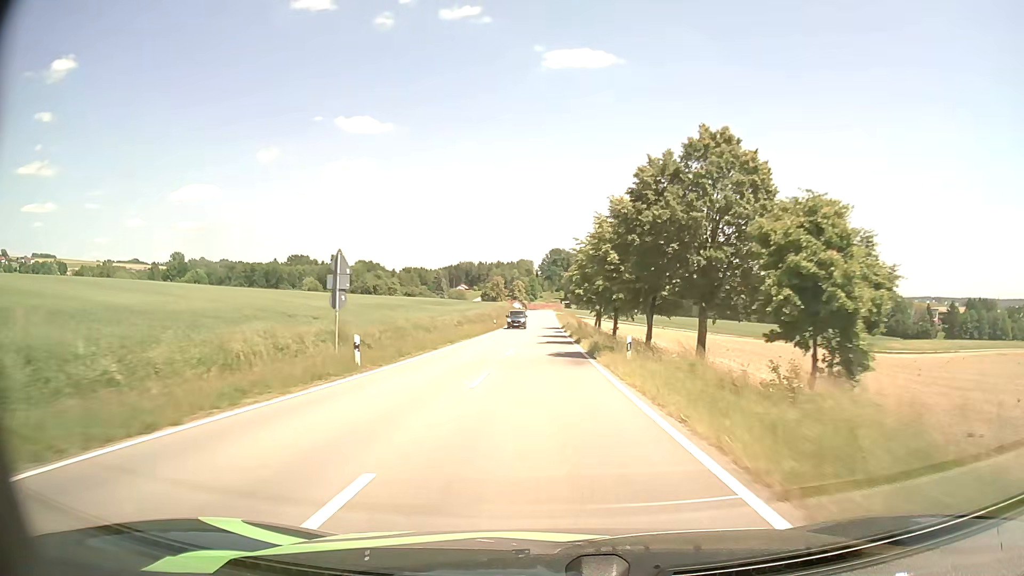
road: tertiary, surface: asphalt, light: Day
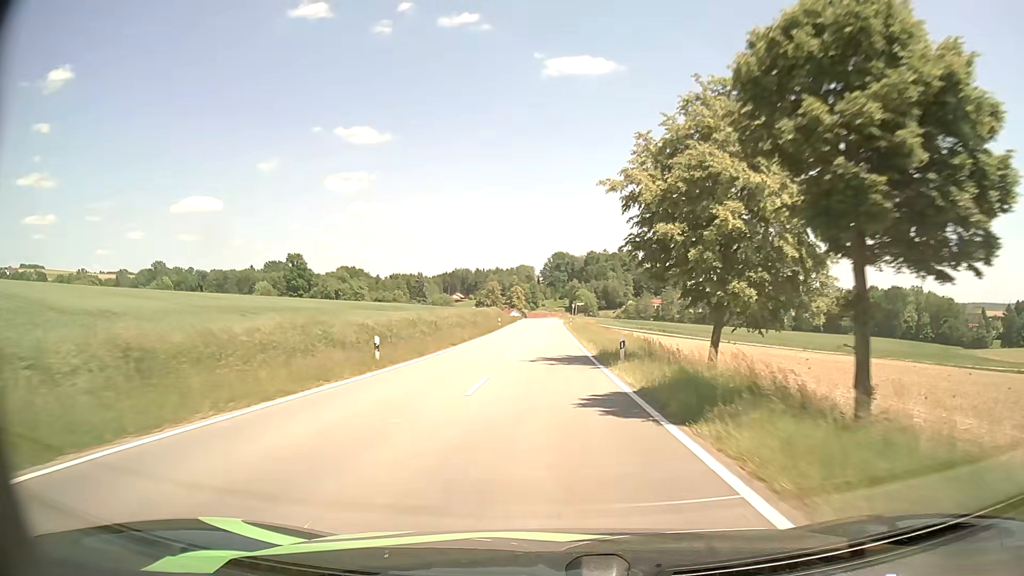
(-0.1, +50.9) m; 0°
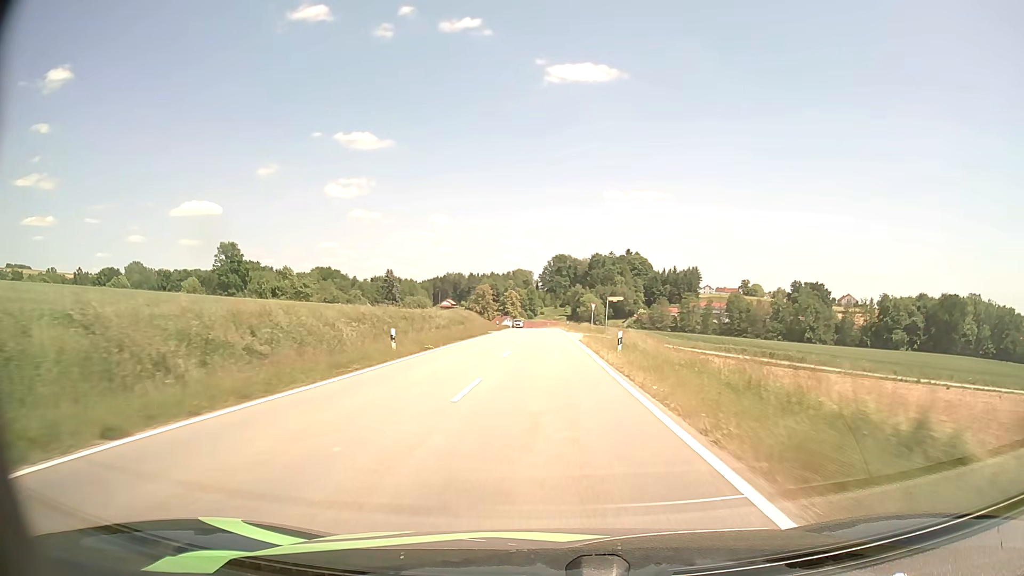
(-0.3, +50.7) m; 0°
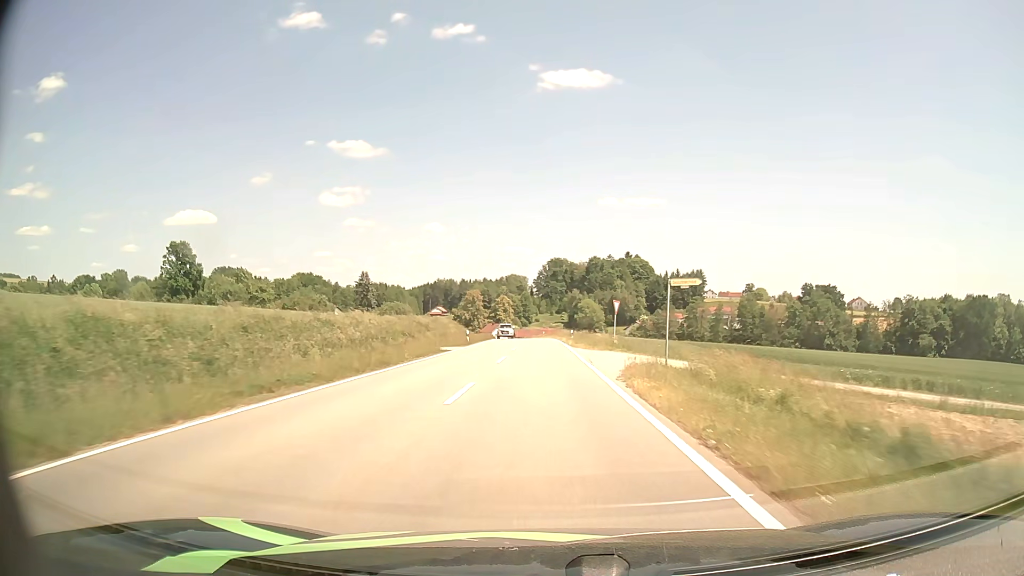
(+0.1, +24.3) m; 0°
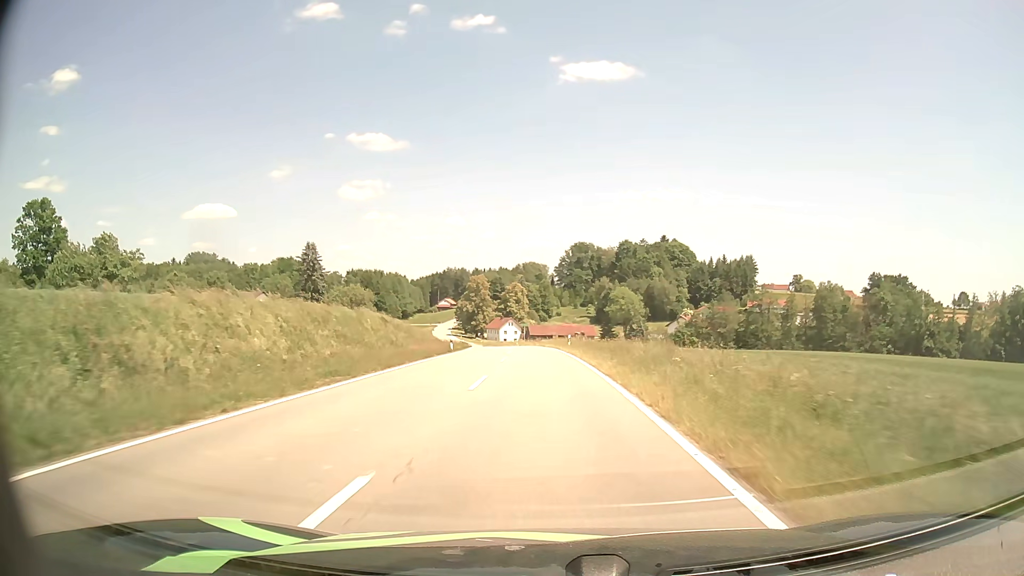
(-0.5, +58.7) m; -2°
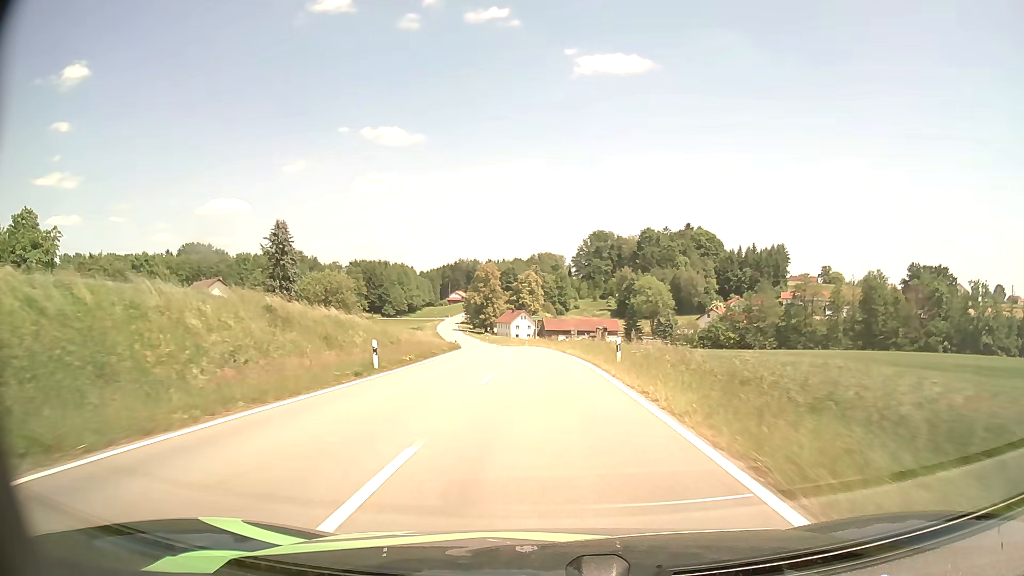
(-0.3, +23.3) m; -1°
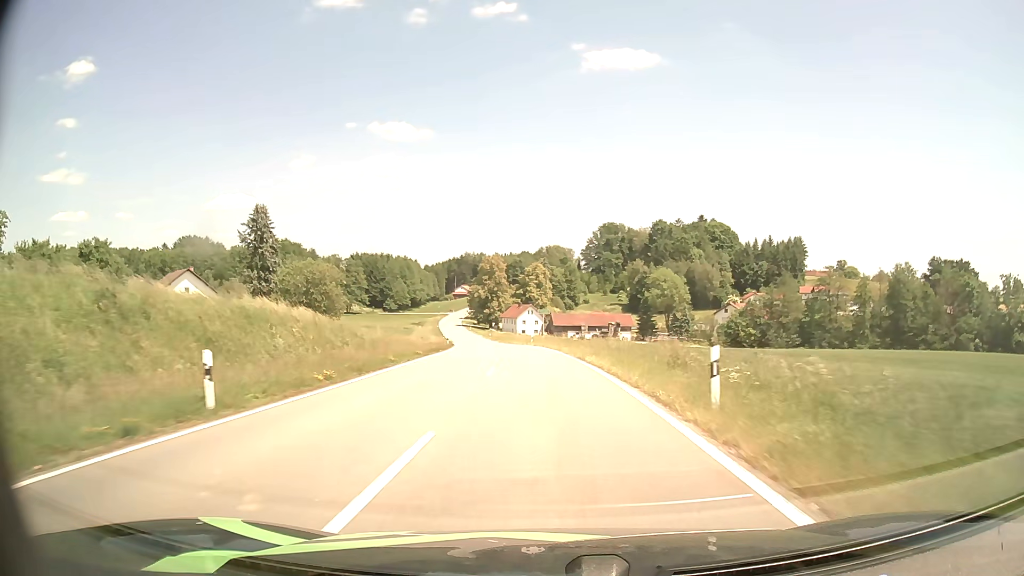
(-0.1, +11.6) m; -1°
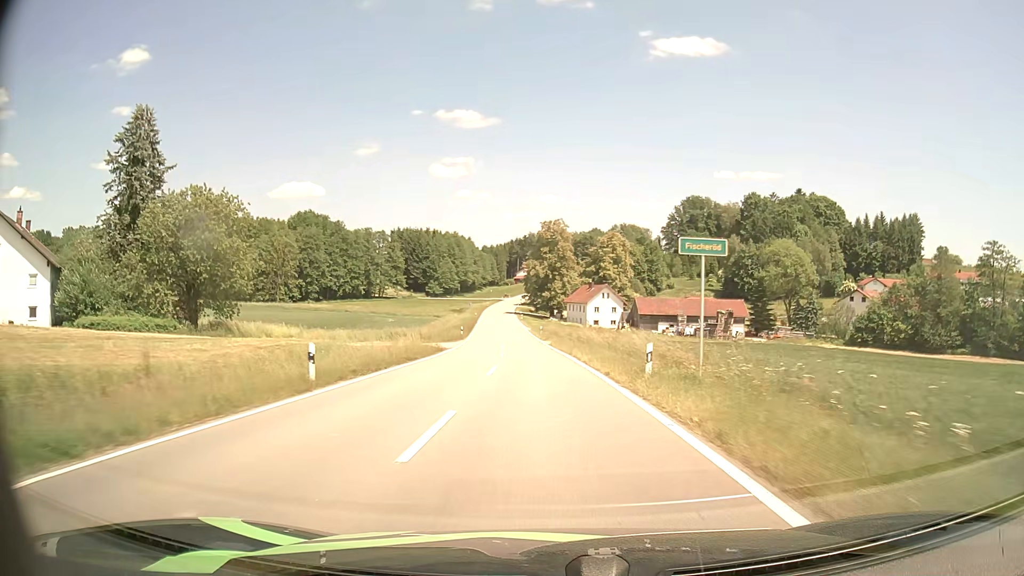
(-2.0, +47.2) m; -6°
